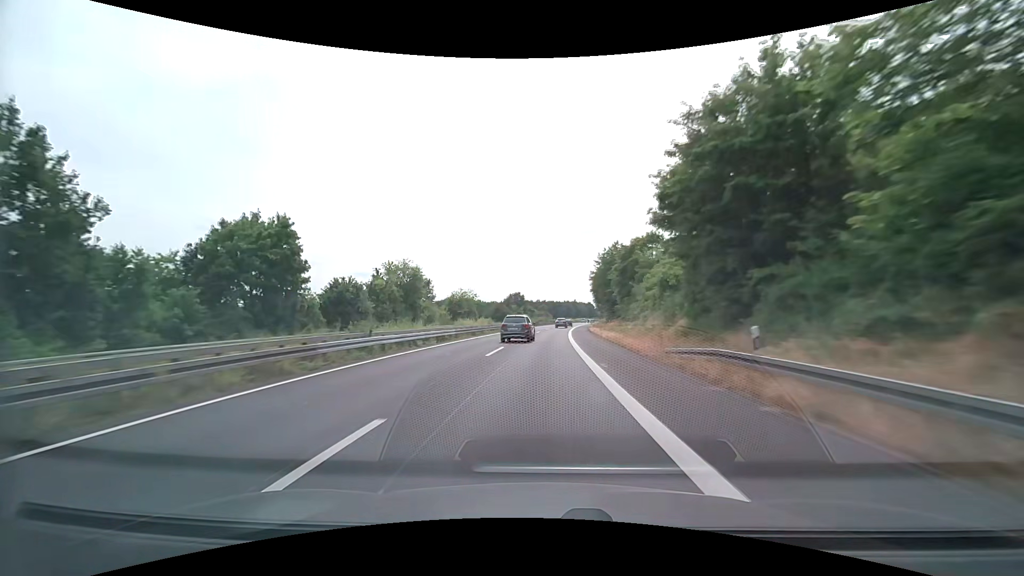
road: trunk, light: Day
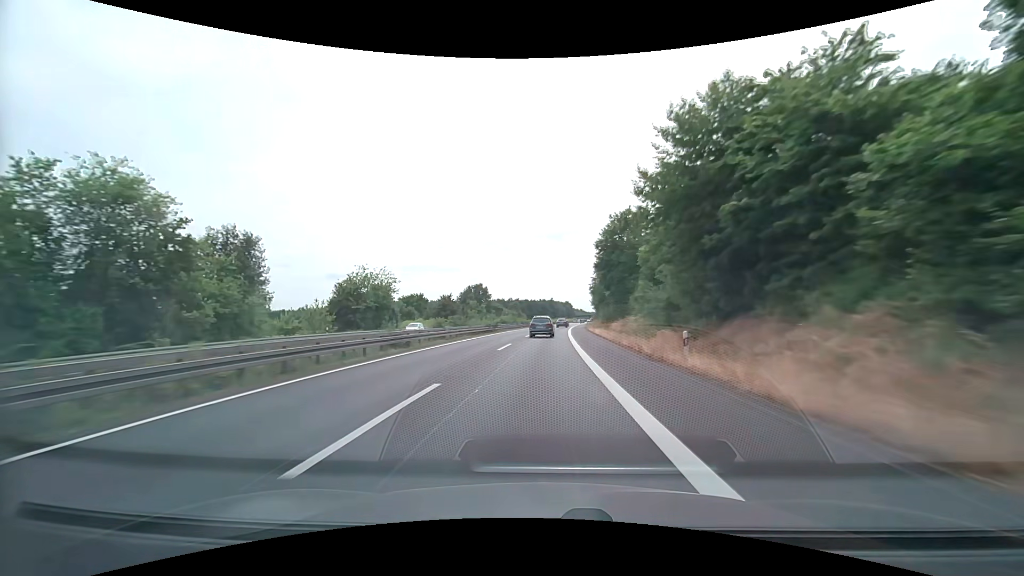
(+1.3, +50.0) m; +3°
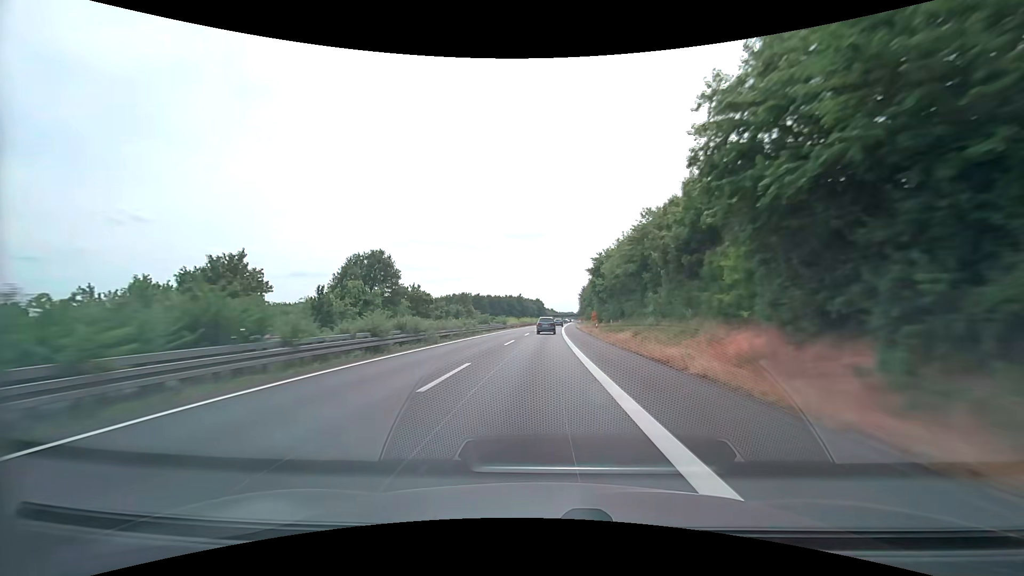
(+2.1, +66.6) m; +3°
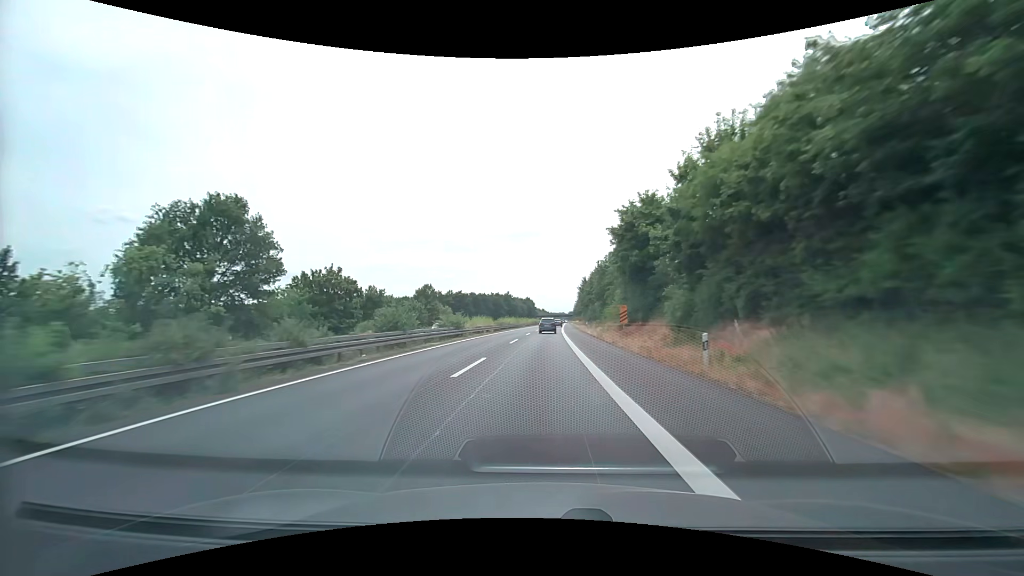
(+0.3, +33.3) m; +1°
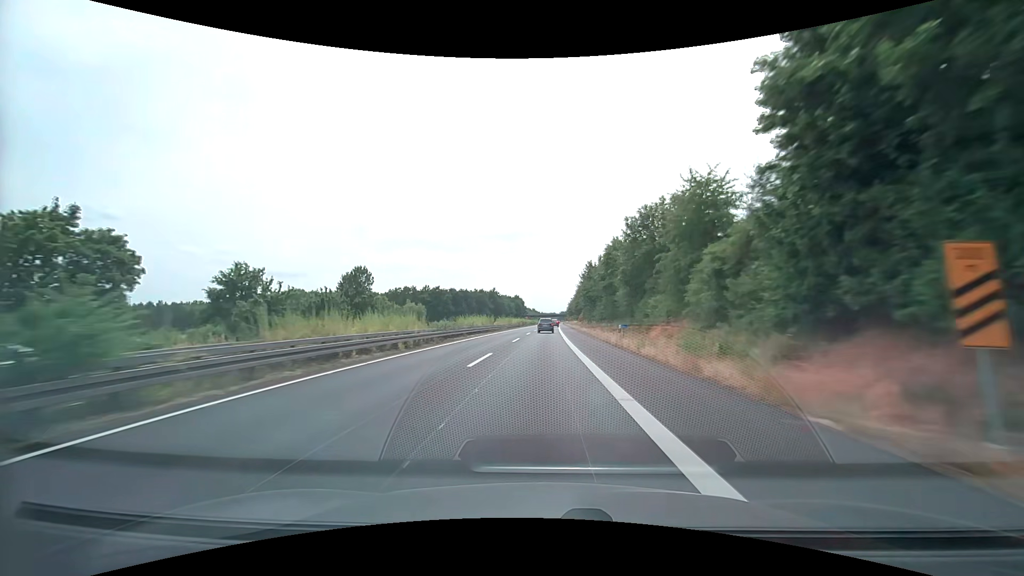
(+0.3, +33.2) m; +1°
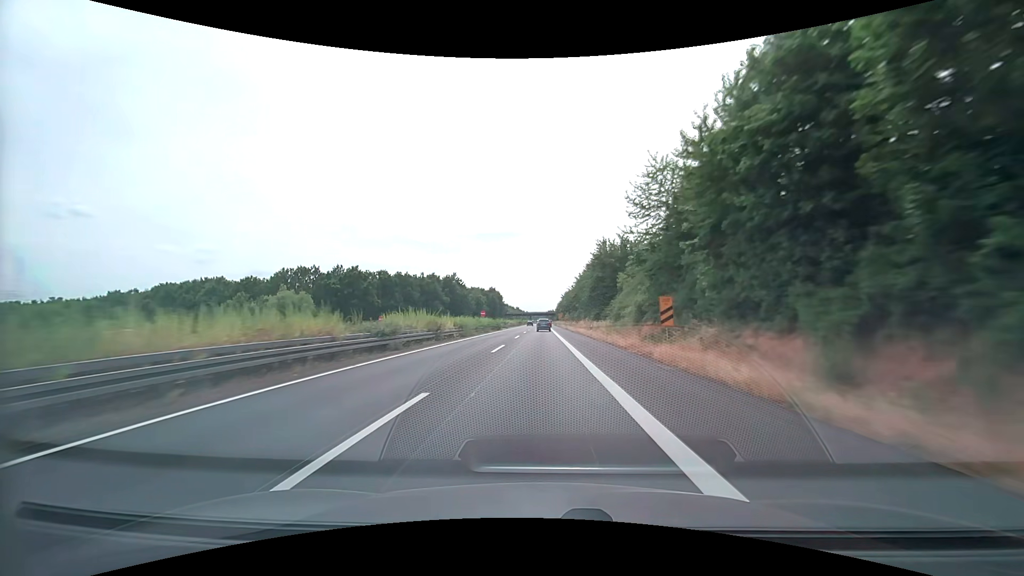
(+1.3, +83.0) m; +2°
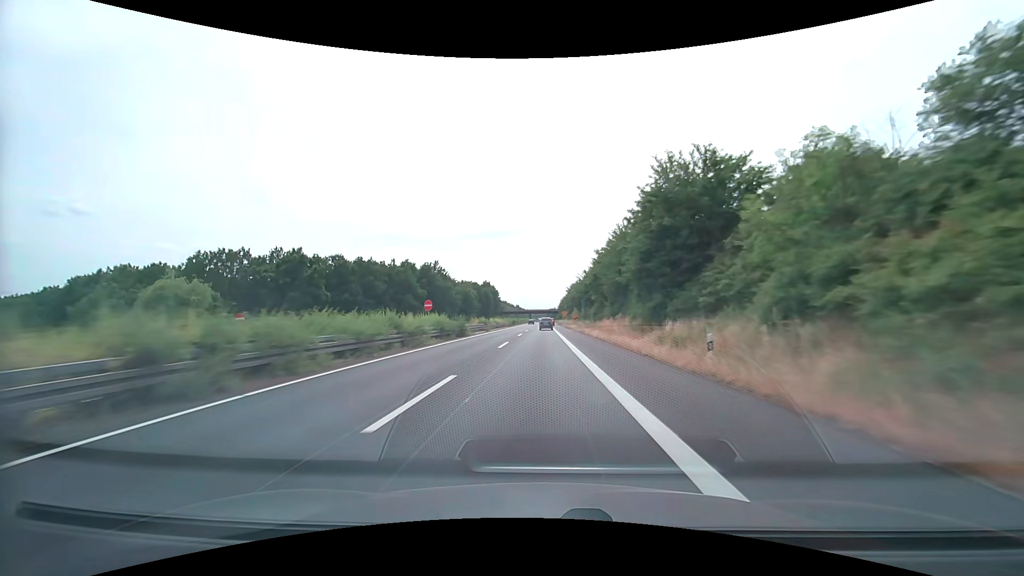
(+0.1, +33.0) m; 0°
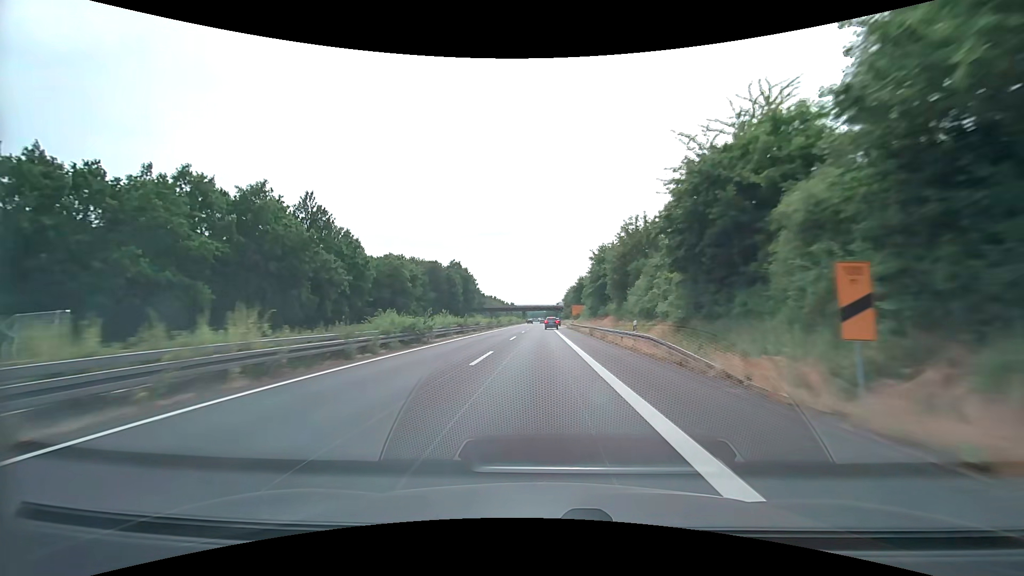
(+0.1, +81.0) m; 0°
(0, +10) (0, +20) (0, +30) (0, +40) (0, +50) (0, +60) (+1, +70) (+1, +80) (+2, +90) (+2, +100) m
